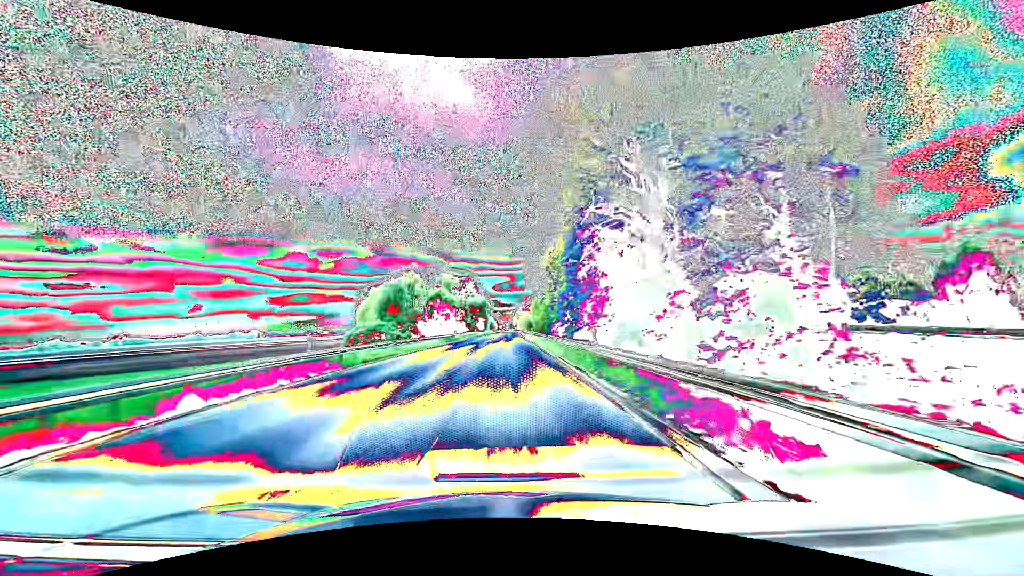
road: primary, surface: asphalt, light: Day
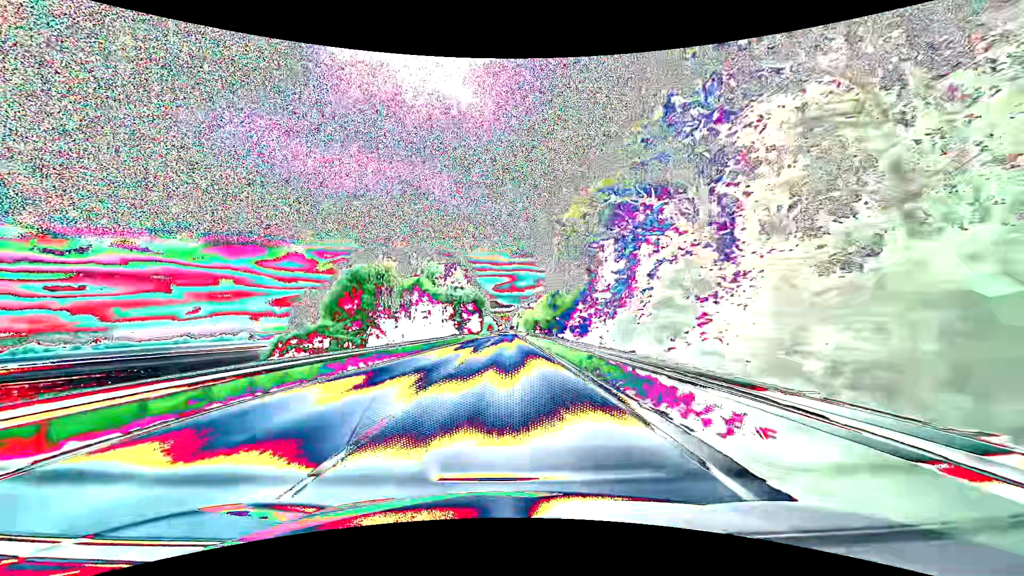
(0.0, +31.7) m; 0°
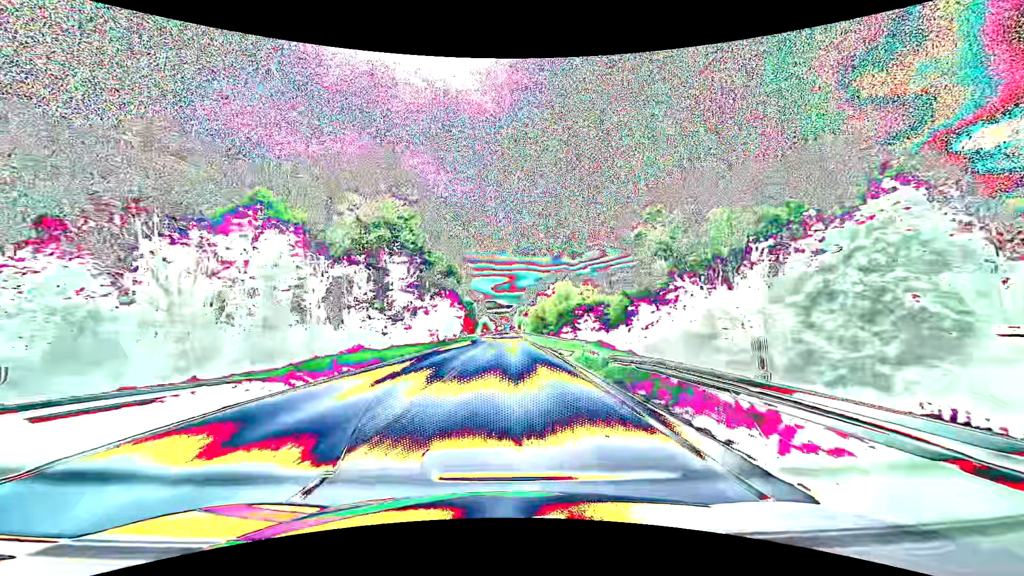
(-0.2, +63.3) m; 0°
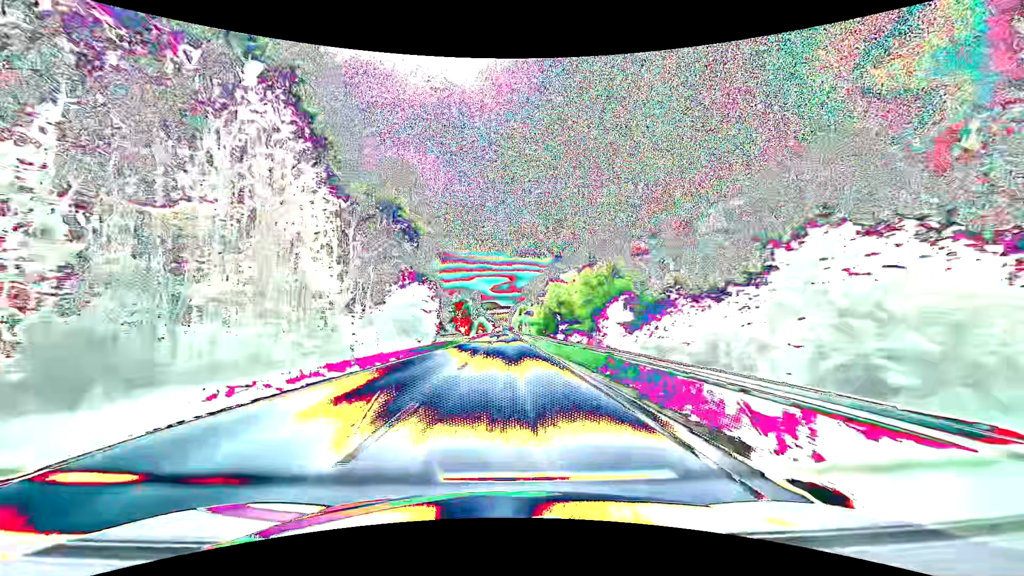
(+0.1, +31.7) m; 0°
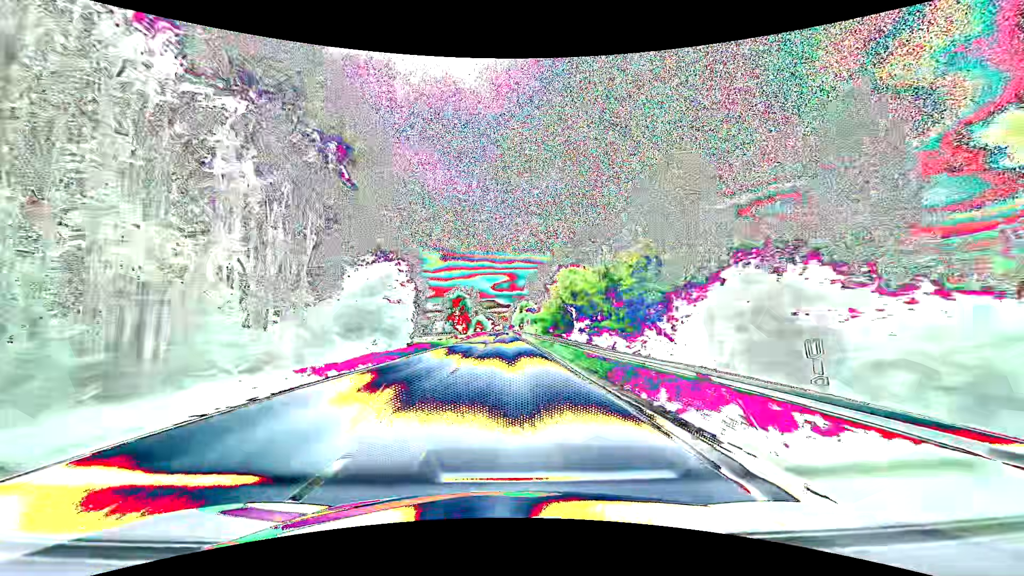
(0.0, +15.8) m; 0°
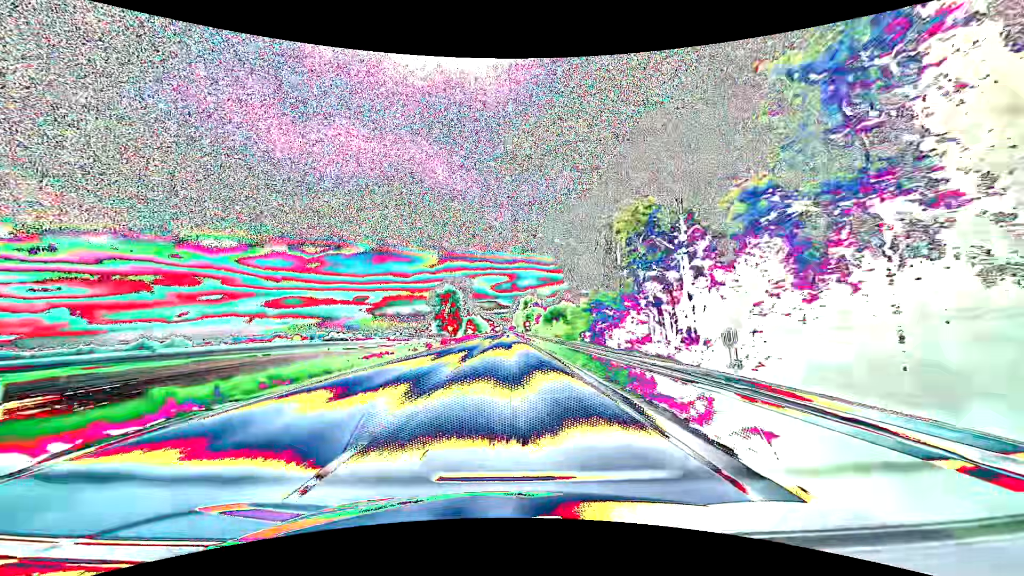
(0.0, +47.5) m; 0°
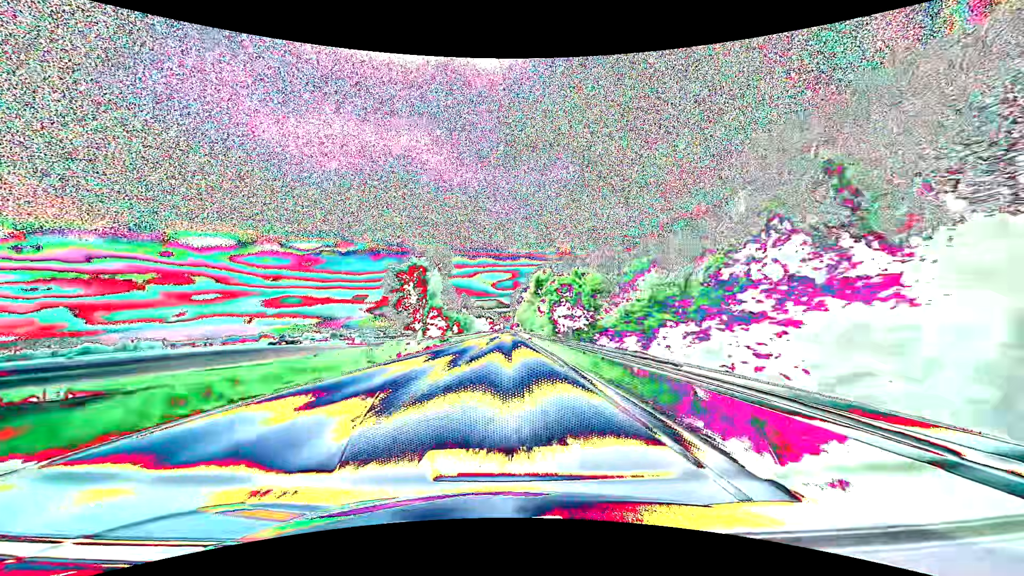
(0.0, +79.2) m; 0°
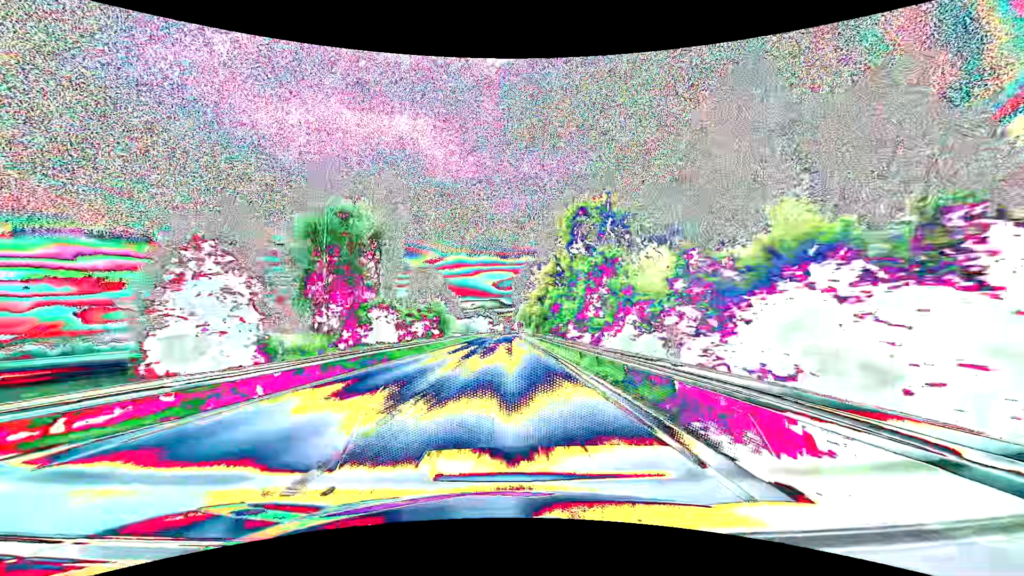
(0.0, +63.3) m; 0°
(0, +10) (0, +20) (0, +30) (0, +40) (0, +50) (0, +60) (0, +70) (0, +80) (0, +90) (0, +100) m
